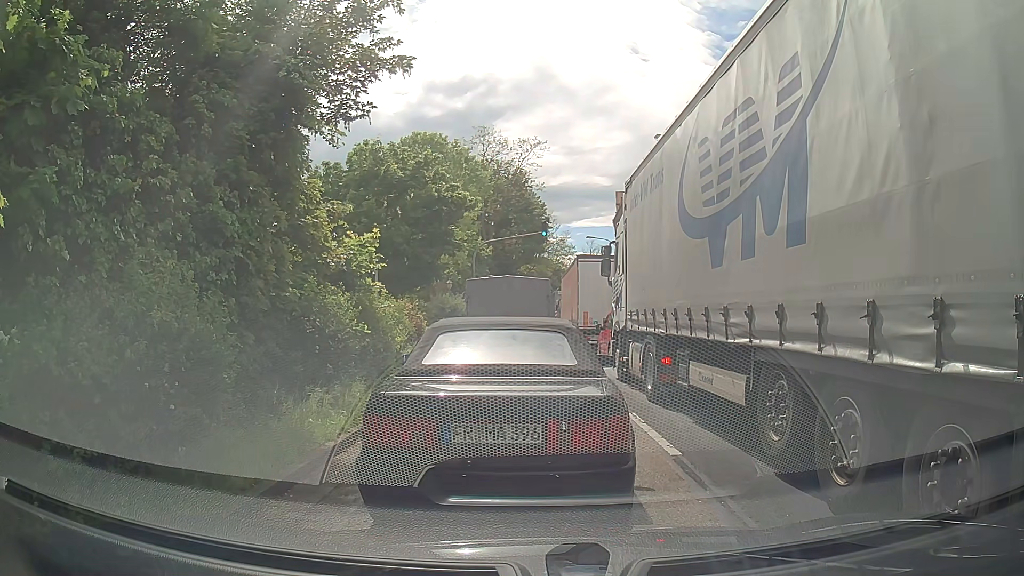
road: primary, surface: asphalt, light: Day
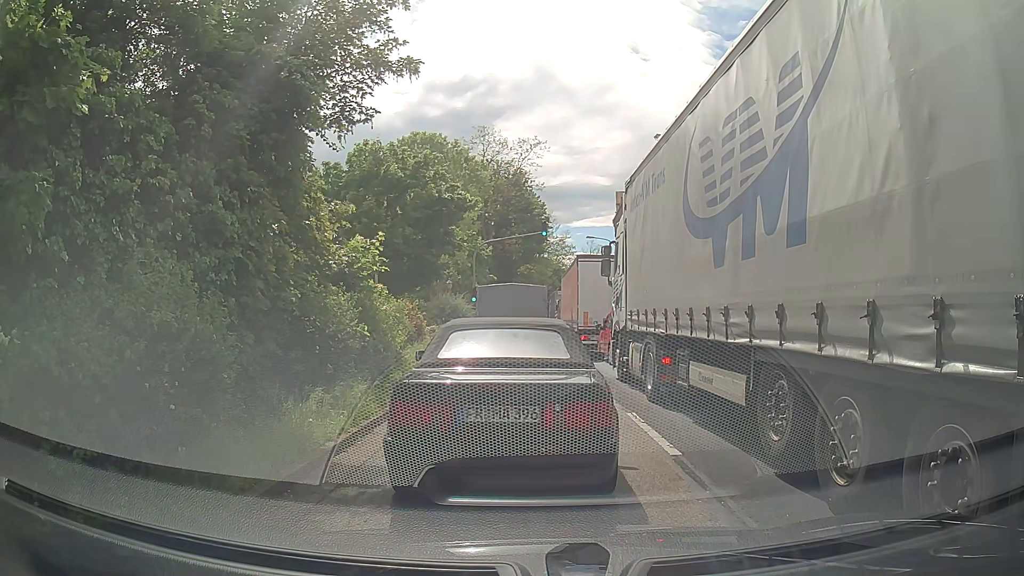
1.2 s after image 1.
(0.0, 0.0) m; 0°
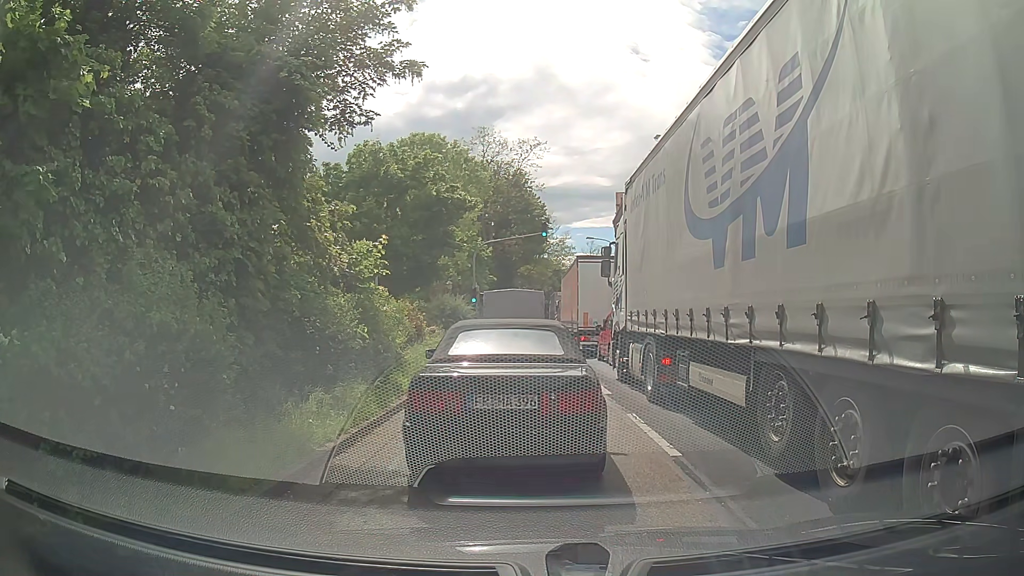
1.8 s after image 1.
(0.0, 0.0) m; 0°
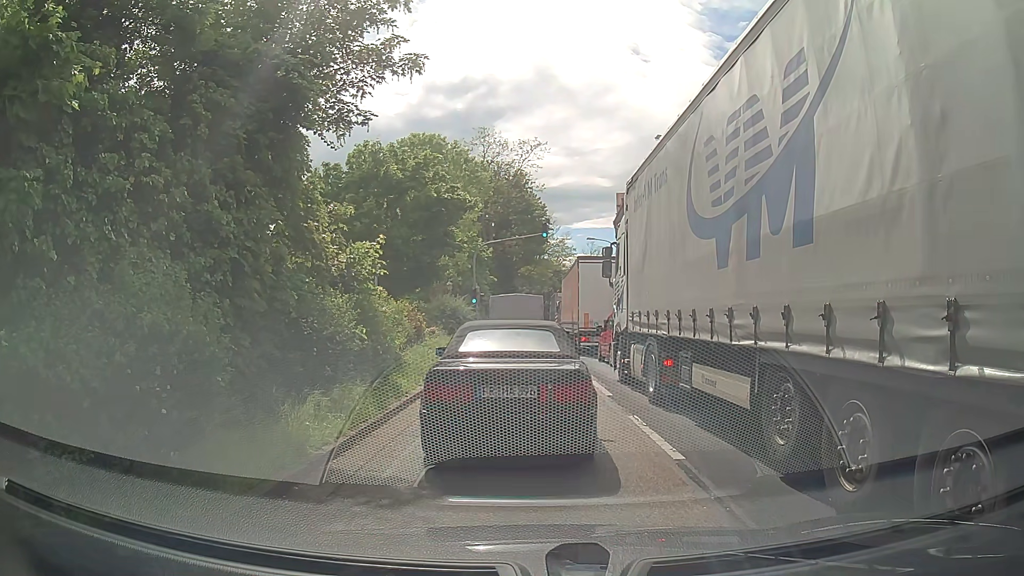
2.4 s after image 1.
(0.0, +0.1) m; 0°
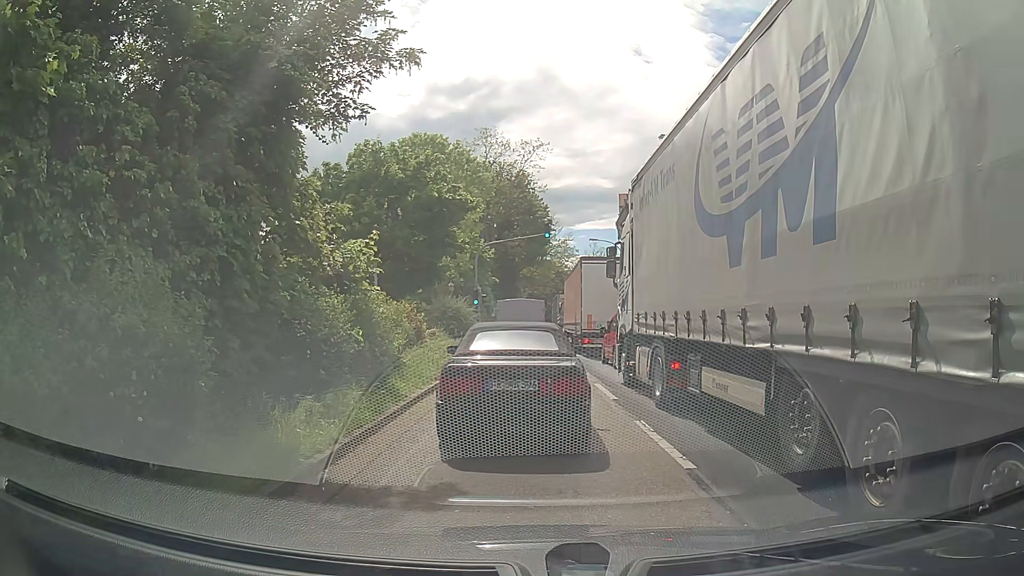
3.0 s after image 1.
(0.0, +0.4) m; 0°
